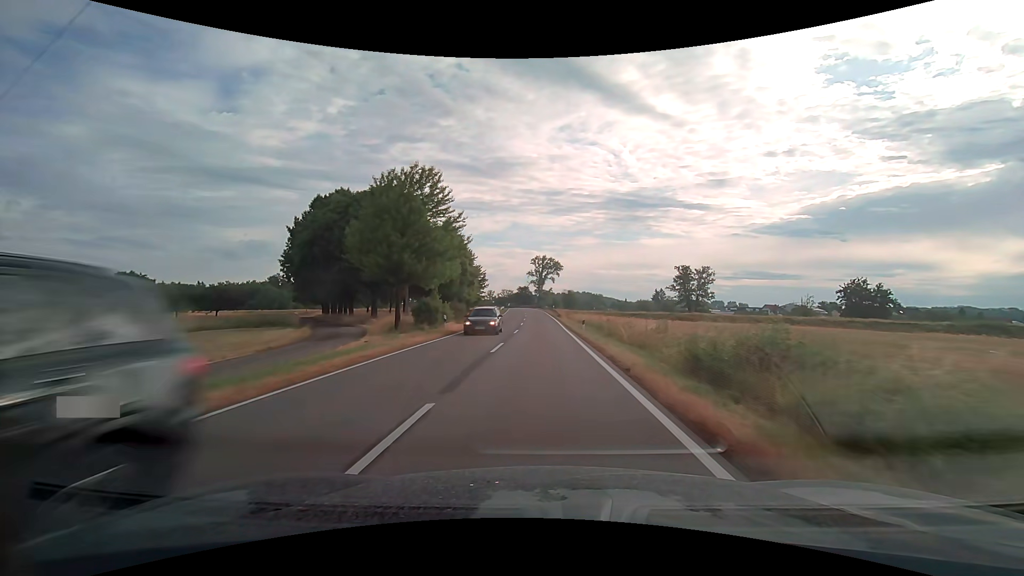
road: secondary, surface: asphalt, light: Day
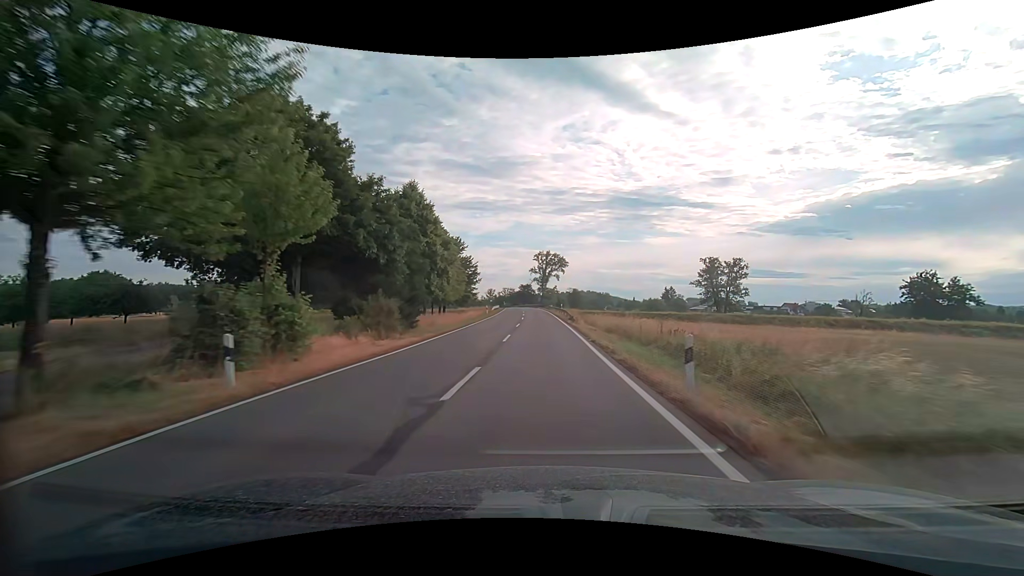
(0.0, +19.9) m; 0°
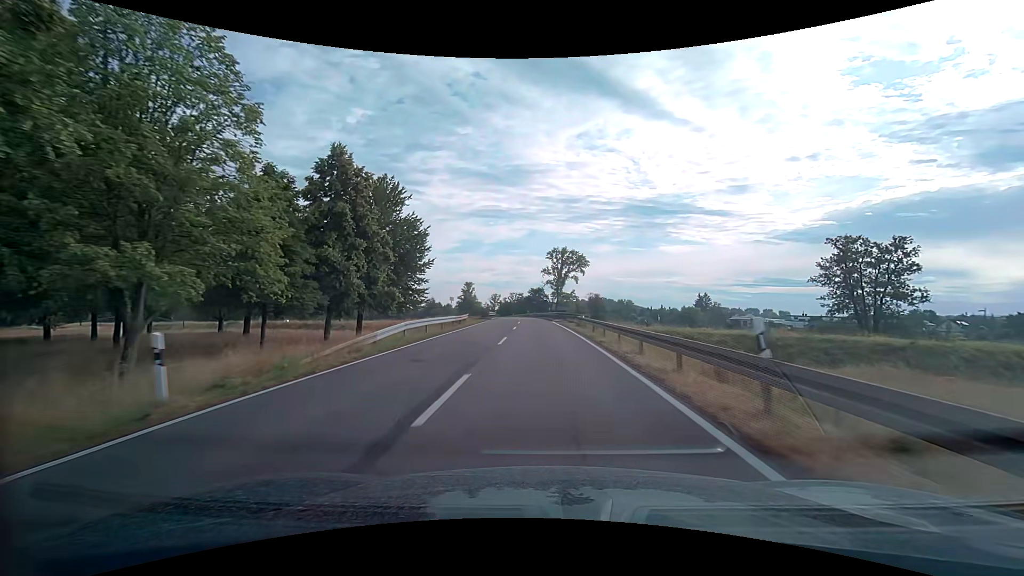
(-0.6, +49.2) m; -2°
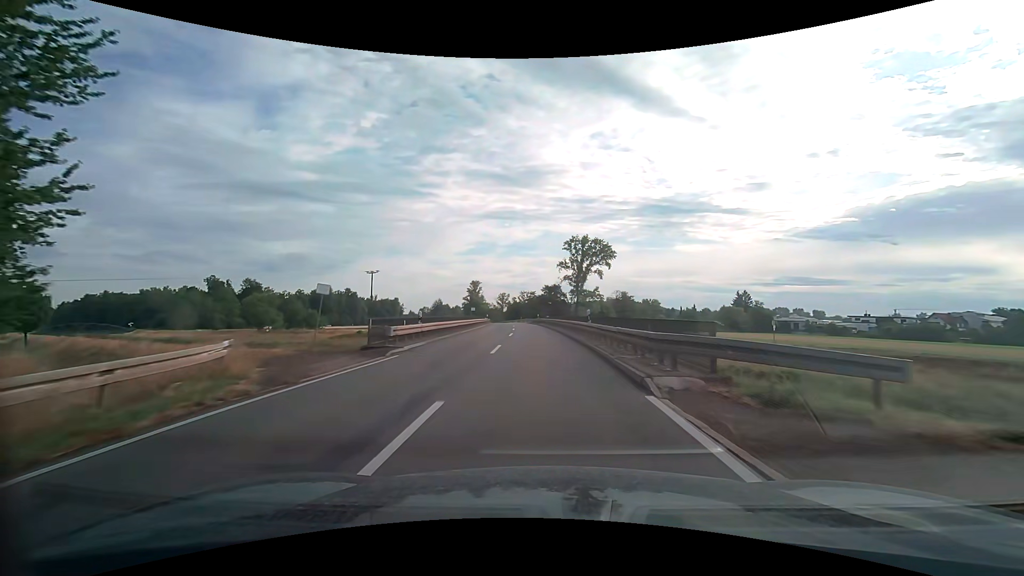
(+0.1, +38.6) m; -1°
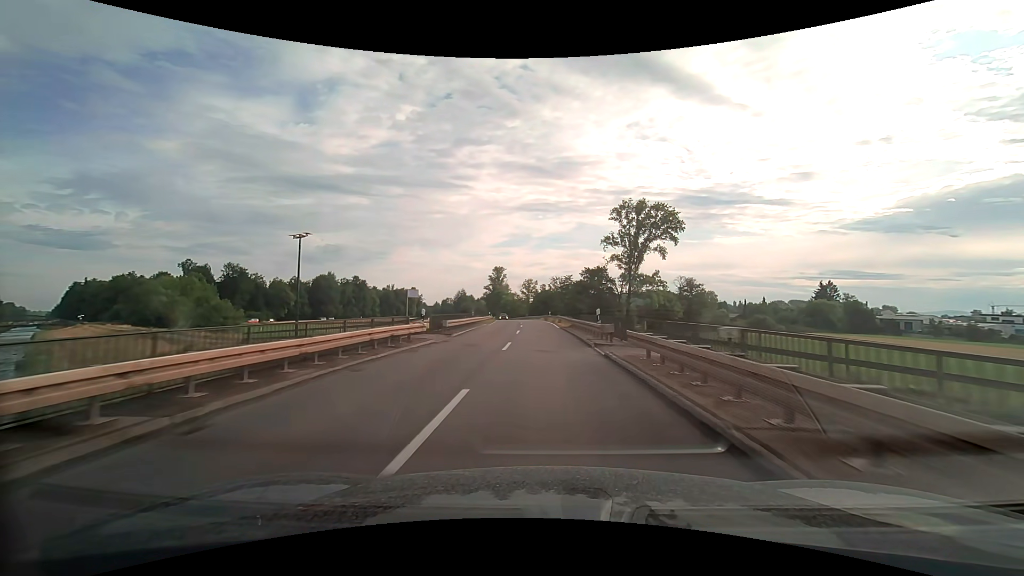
(-1.6, +47.5) m; -4°
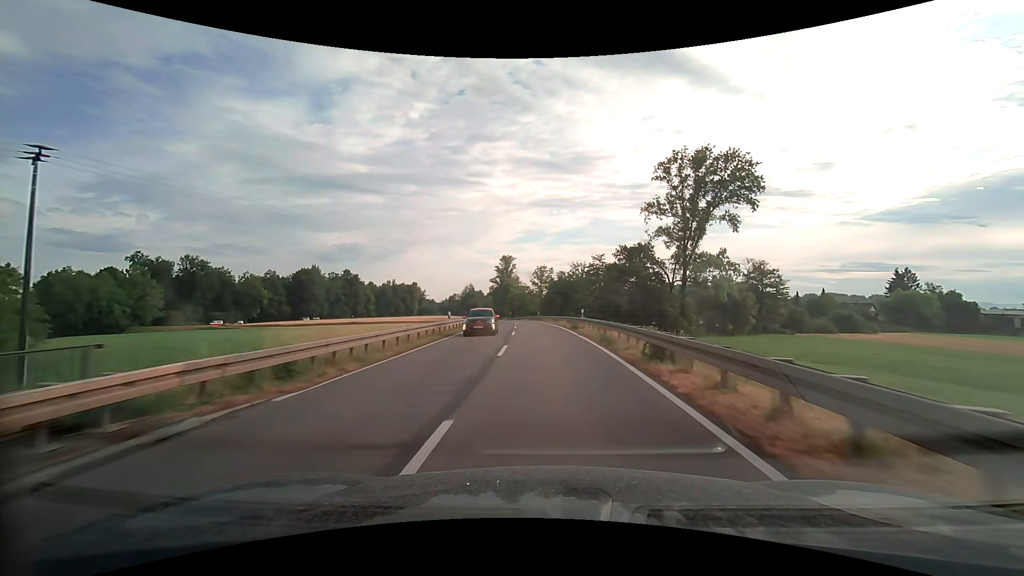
(-0.6, +38.1) m; -2°
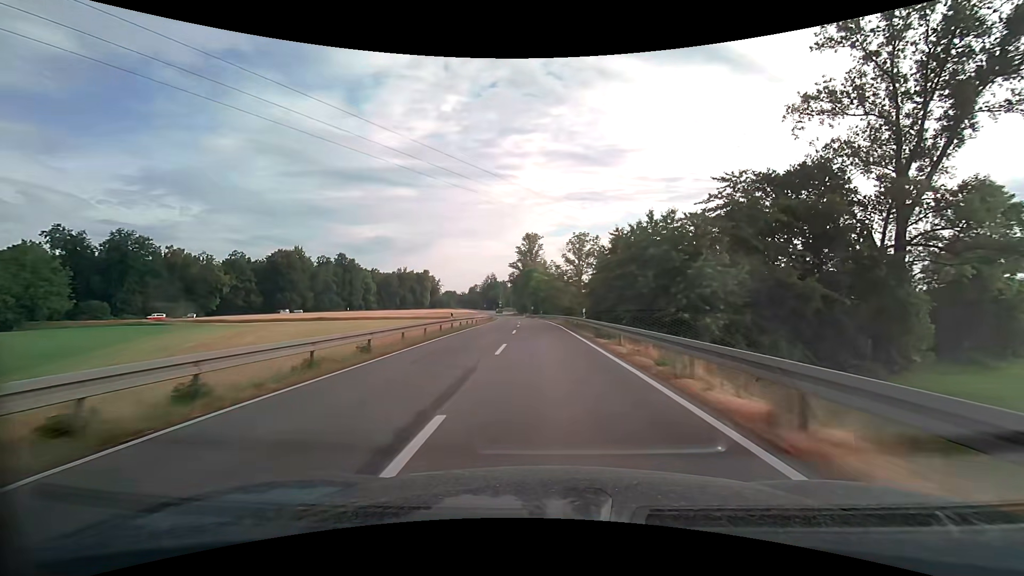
(-1.4, +48.2) m; -3°
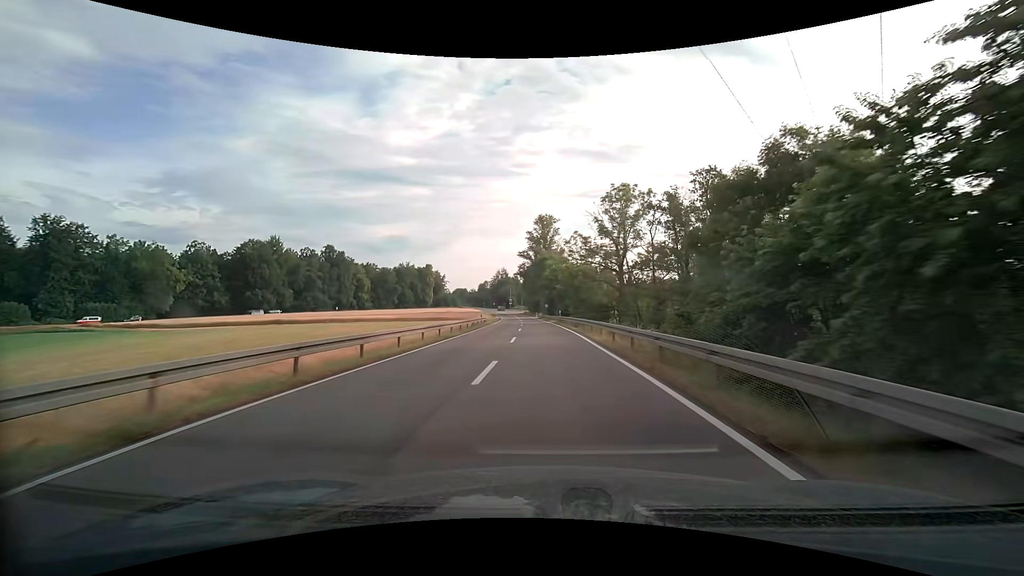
(-0.5, +29.4) m; -2°
(0, +10) (0, +20) (0, +30) (-1, +40) (-1, +50) (-1, +60) (-2, +70) (-2, +80) (-3, +90) (-4, +100) m
